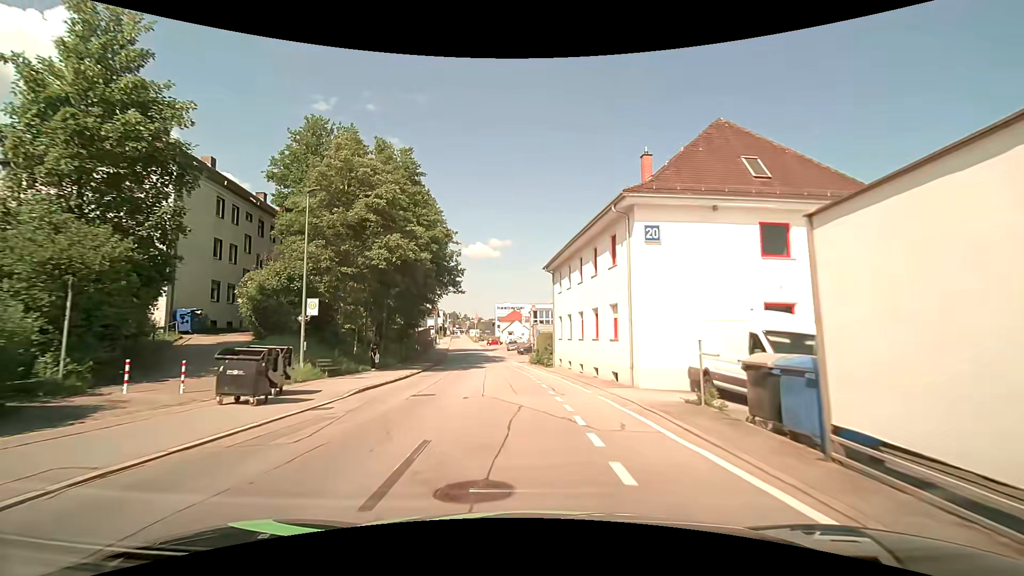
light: Day
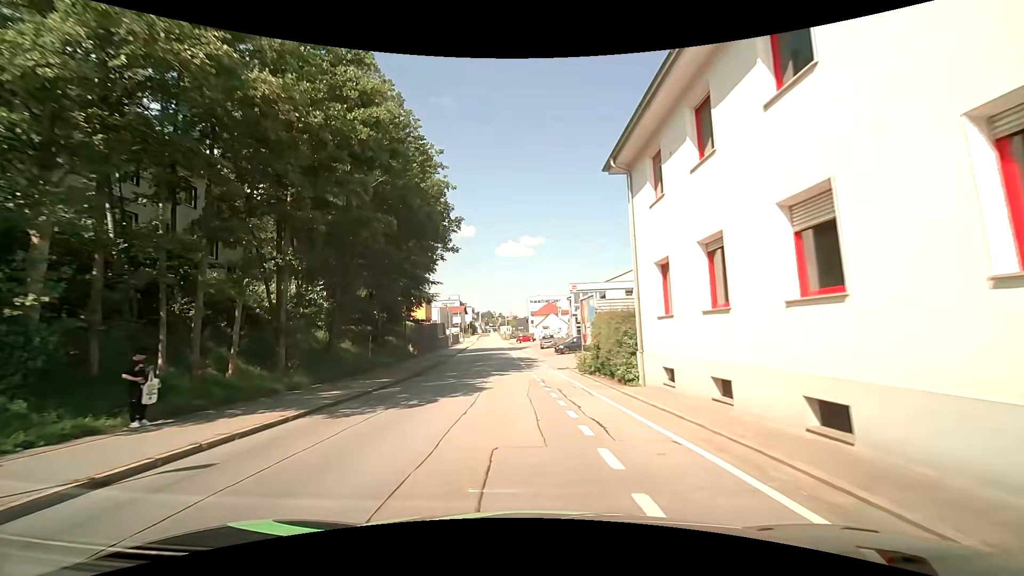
(-0.3, +20.6) m; -4°
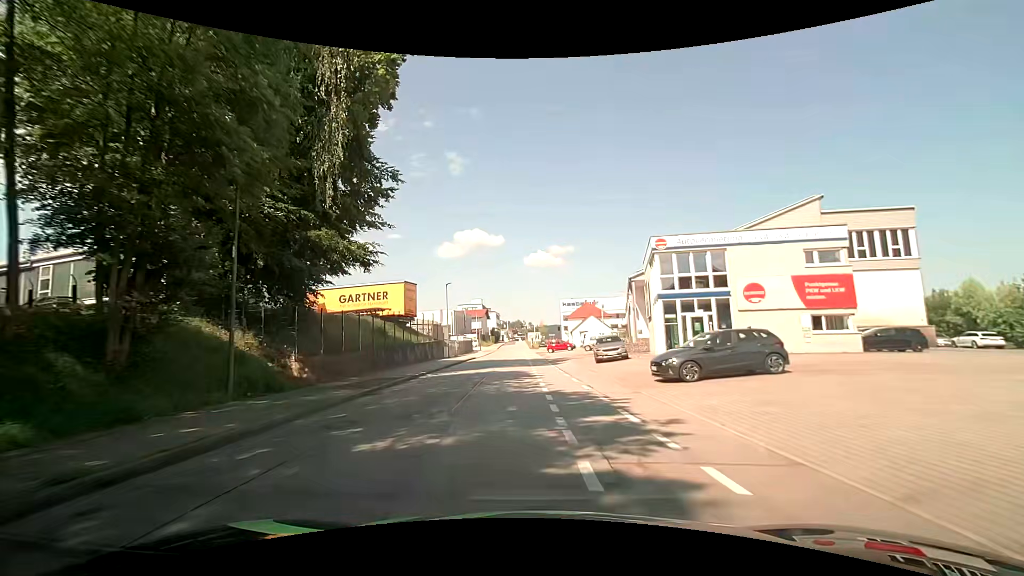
(-0.4, +27.2) m; -2°
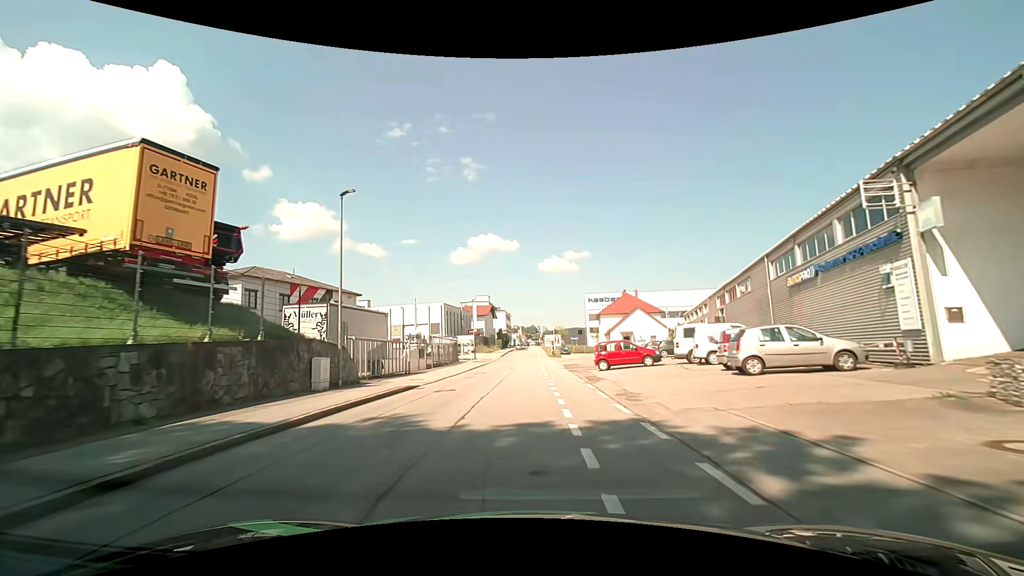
(-1.0, +34.0) m; -2°
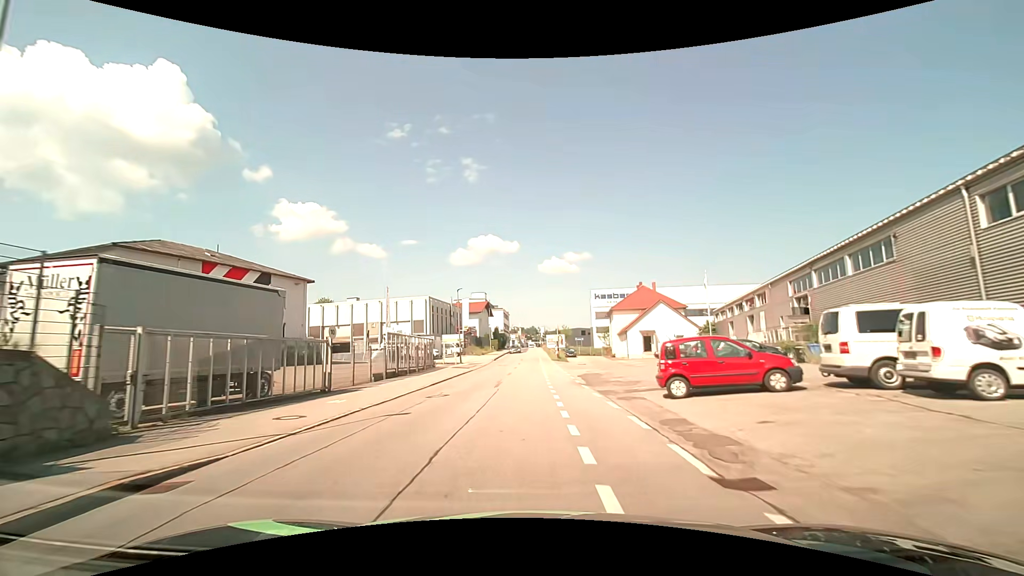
(-0.1, +13.7) m; 0°
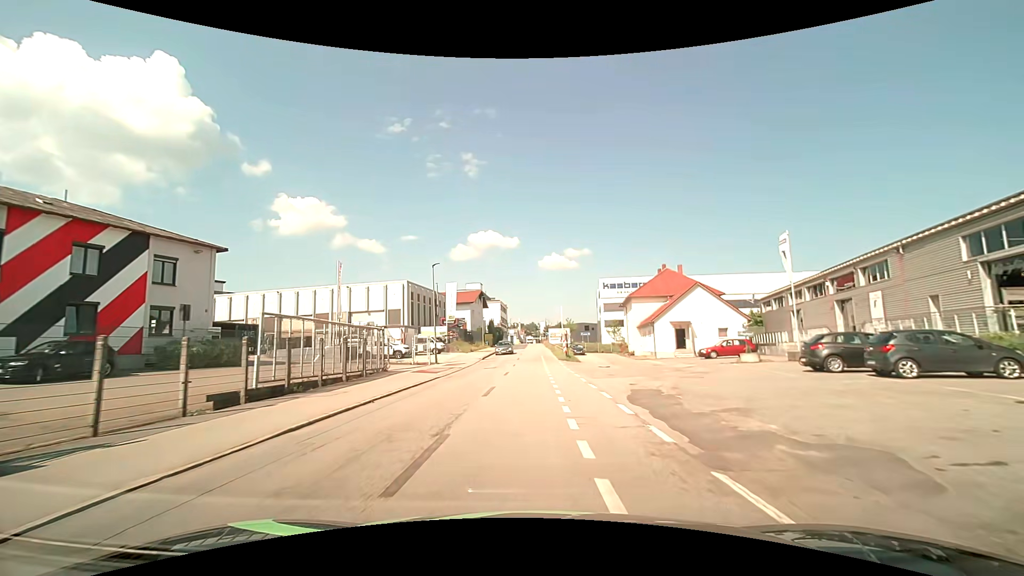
(0.0, +14.1) m; +1°
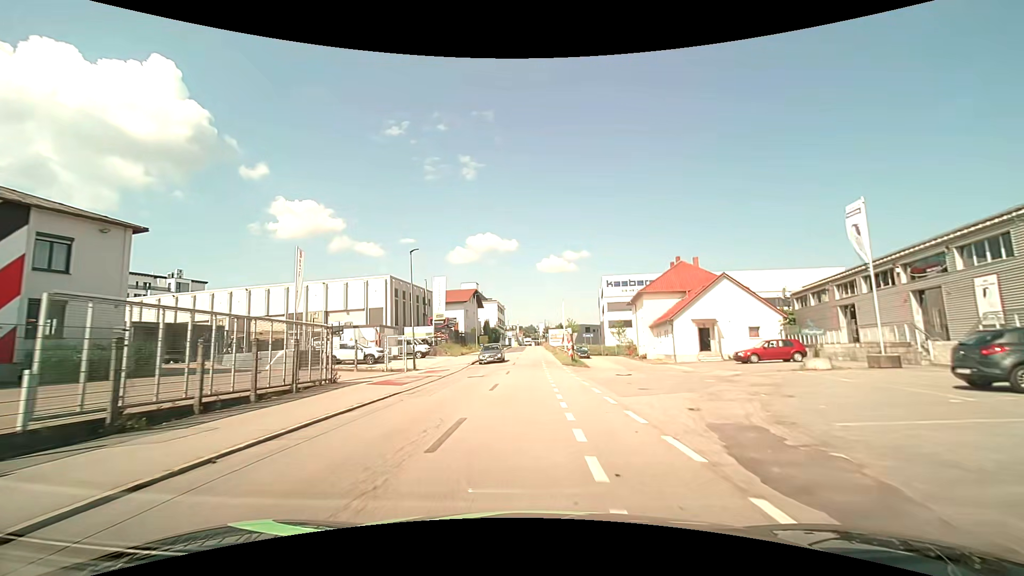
(-0.1, +7.1) m; 0°
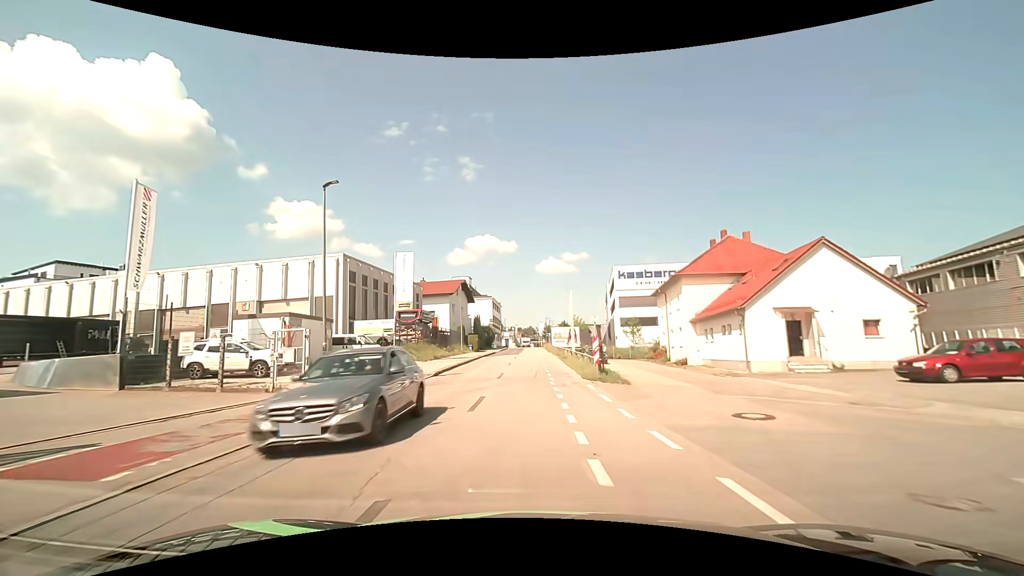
(0.0, +14.4) m; 0°
